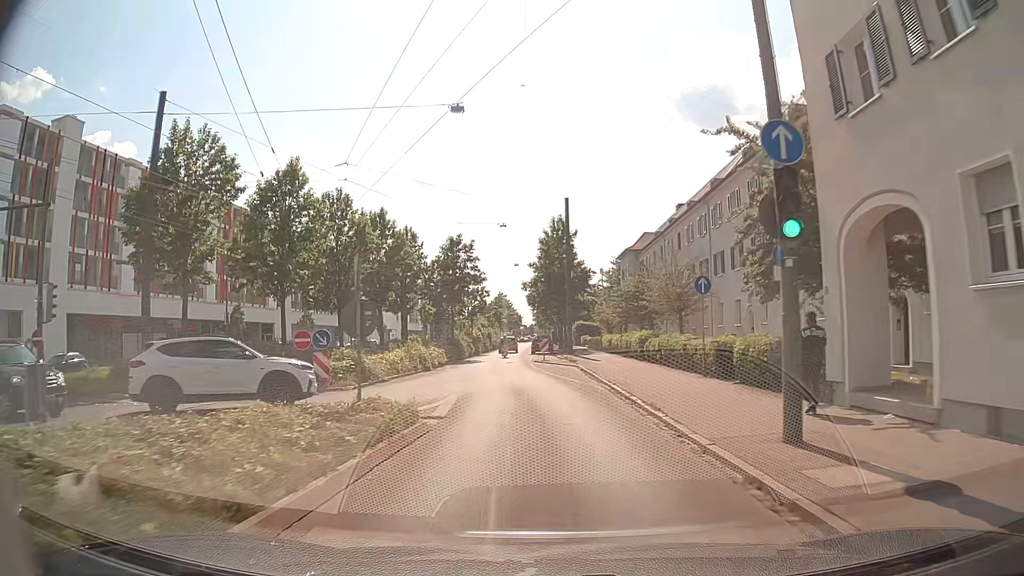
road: tertiary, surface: asphalt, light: Day
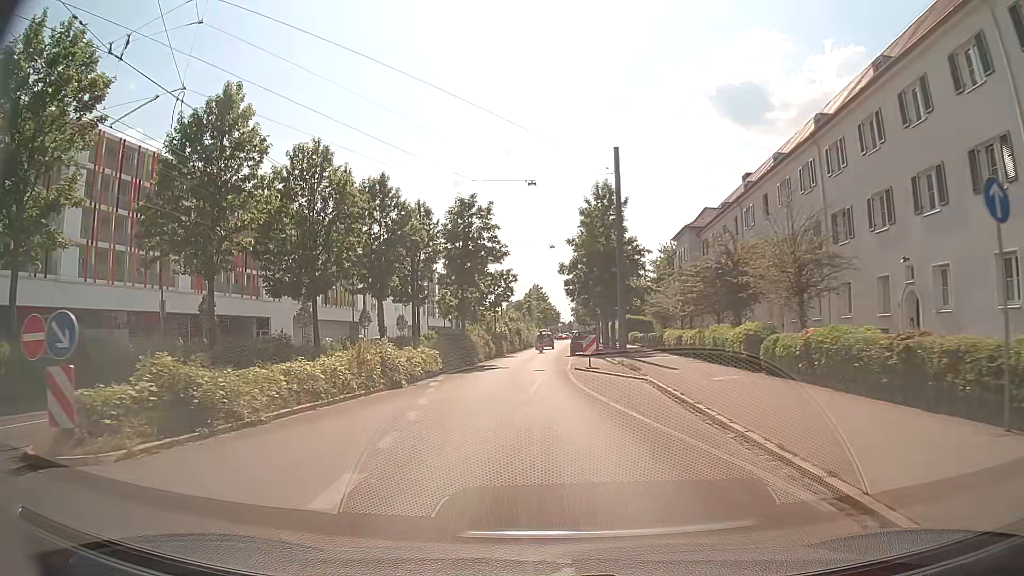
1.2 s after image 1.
(-0.3, +13.3) m; -4°
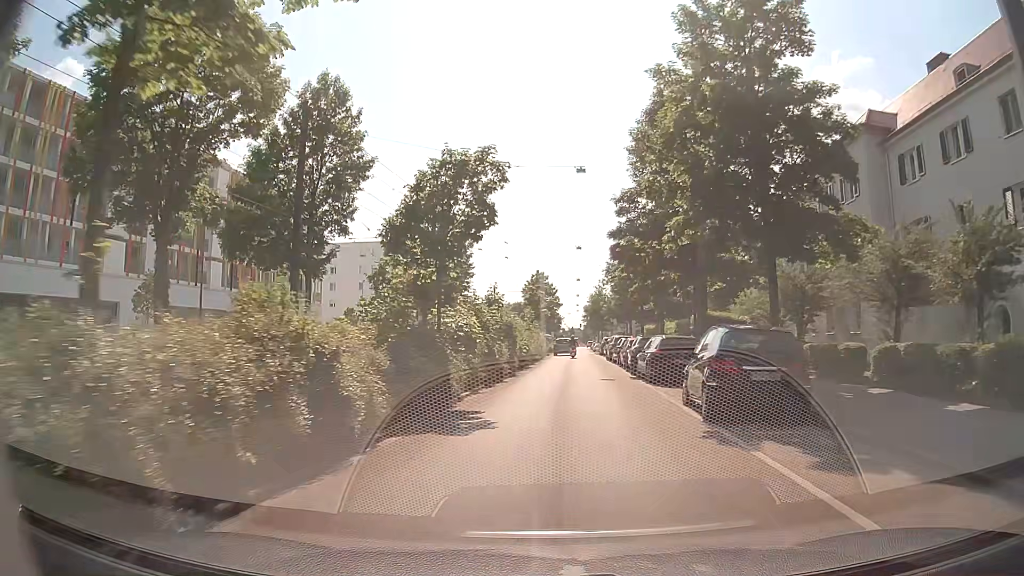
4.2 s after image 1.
(-0.9, +32.8) m; 0°
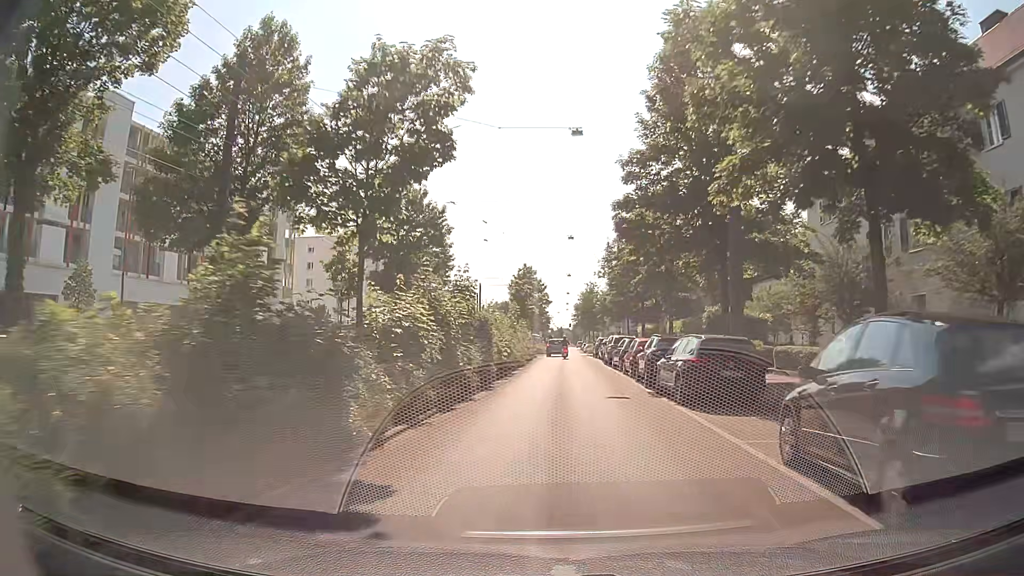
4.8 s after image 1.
(+0.1, +6.6) m; +1°
